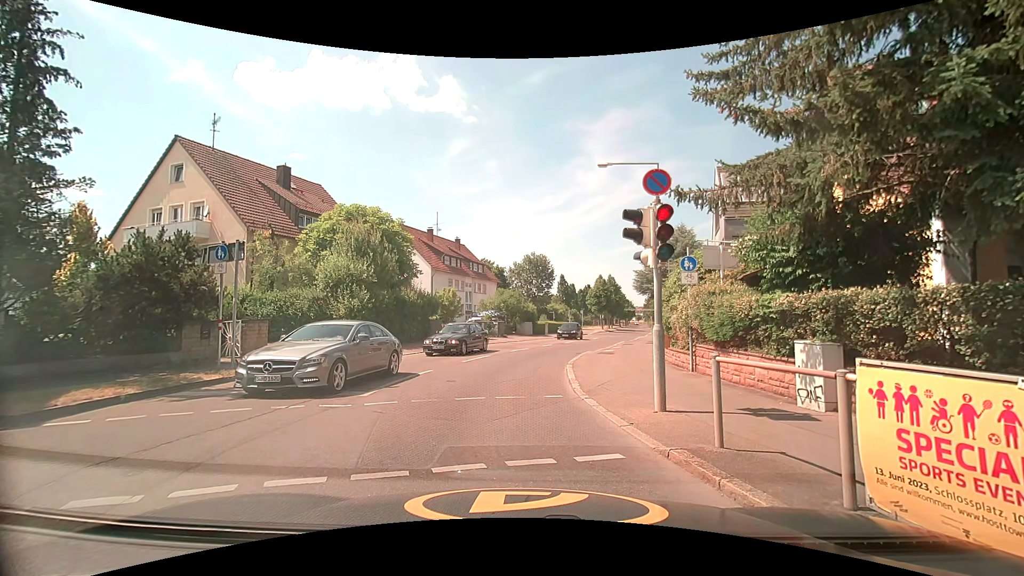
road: tertiary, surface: asphalt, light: Day
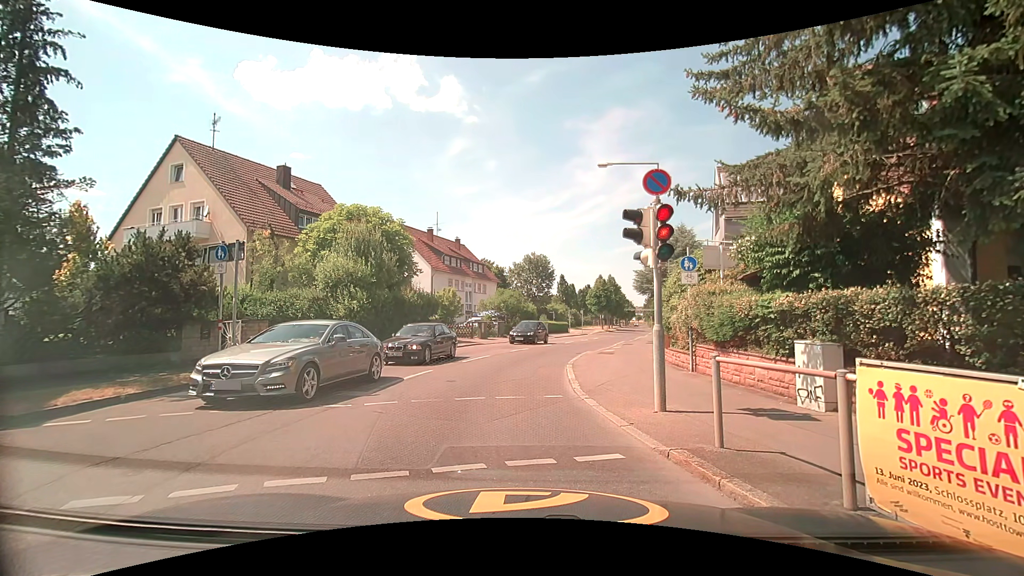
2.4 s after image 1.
(0.0, 0.0) m; 0°
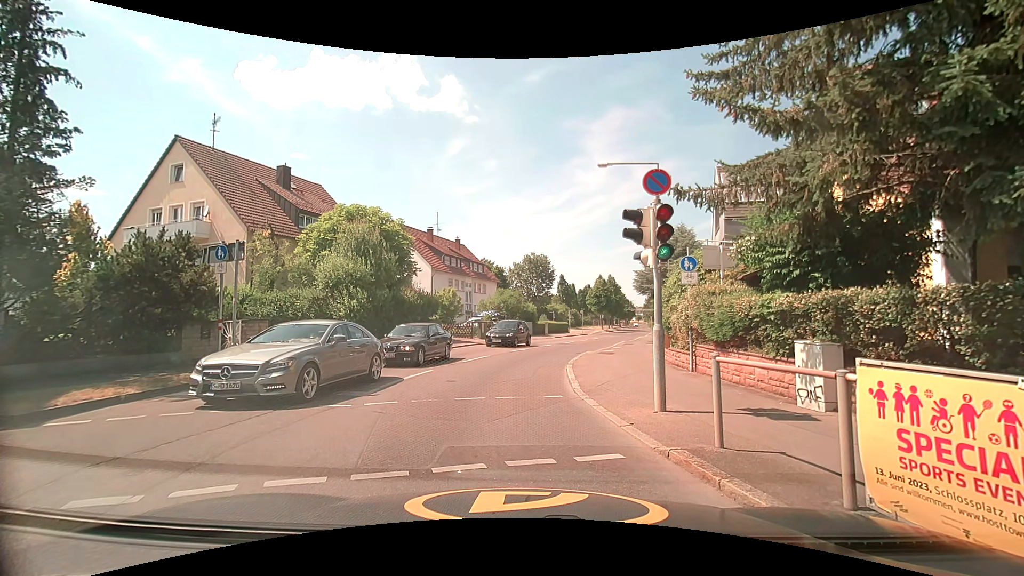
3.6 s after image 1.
(0.0, 0.0) m; 0°
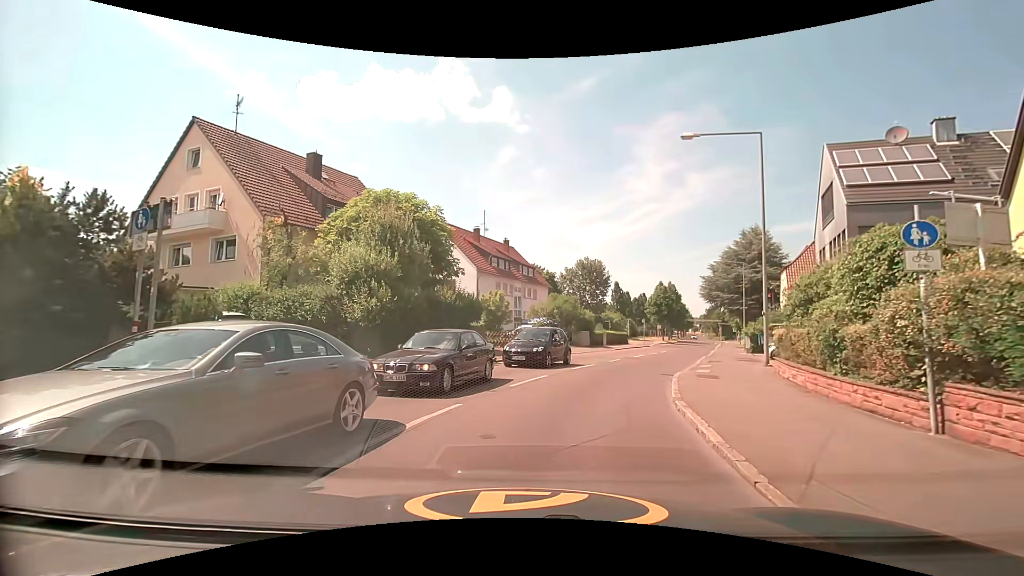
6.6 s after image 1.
(-0.7, +5.6) m; -8°
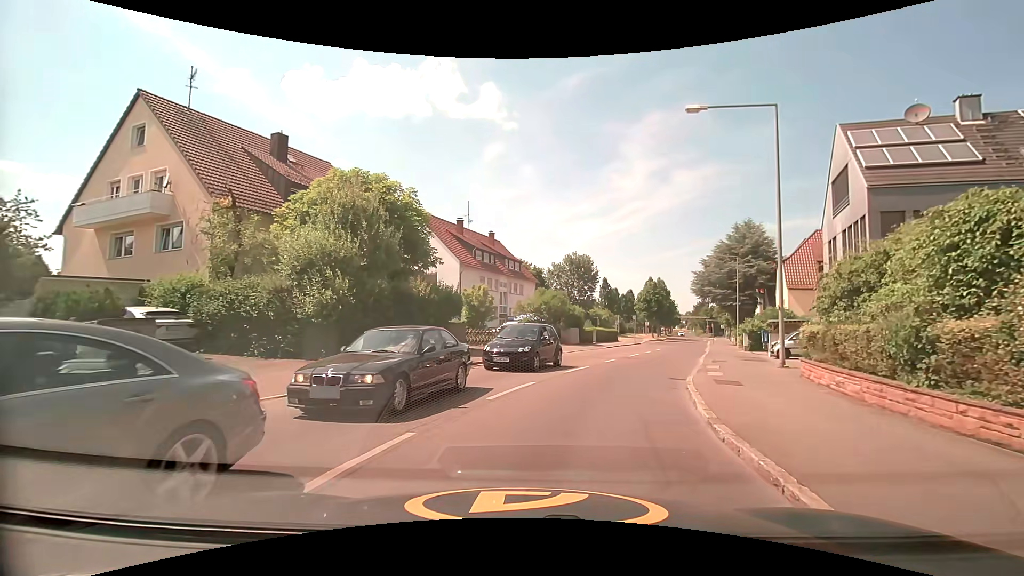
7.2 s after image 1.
(0.0, +2.8) m; +2°
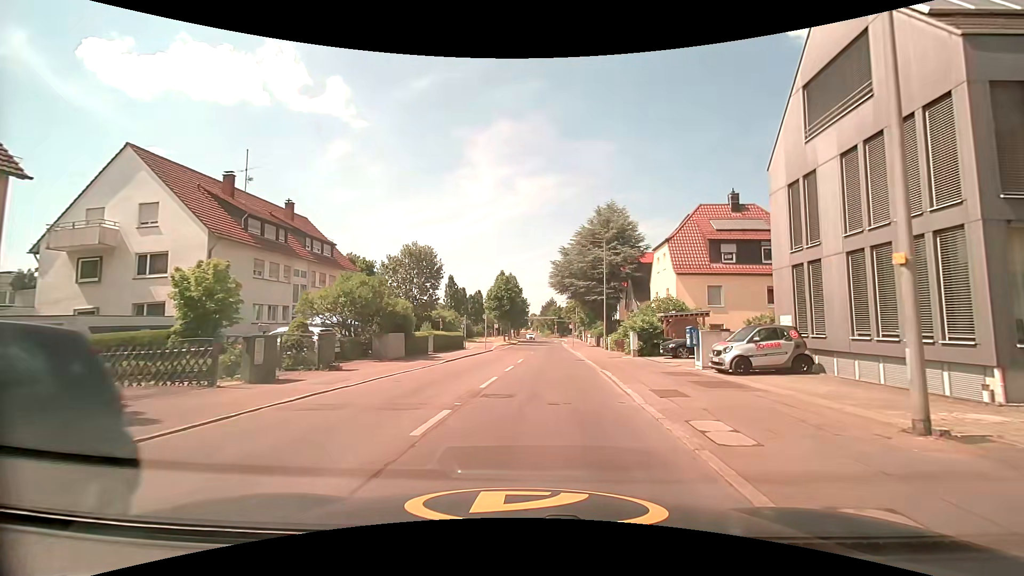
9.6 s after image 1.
(+2.0, +14.4) m; +16°
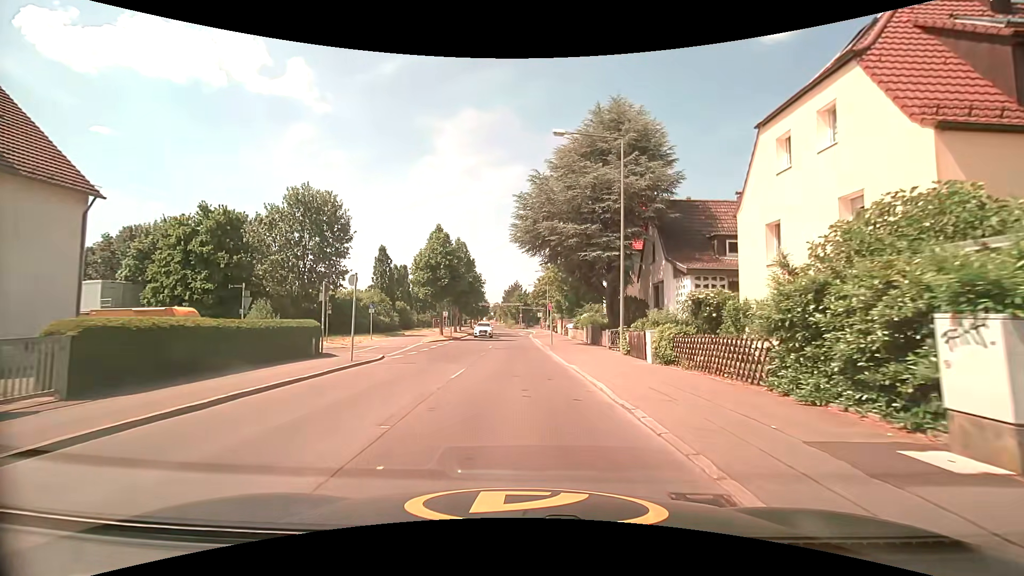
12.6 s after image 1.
(+1.6, +24.5) m; +5°
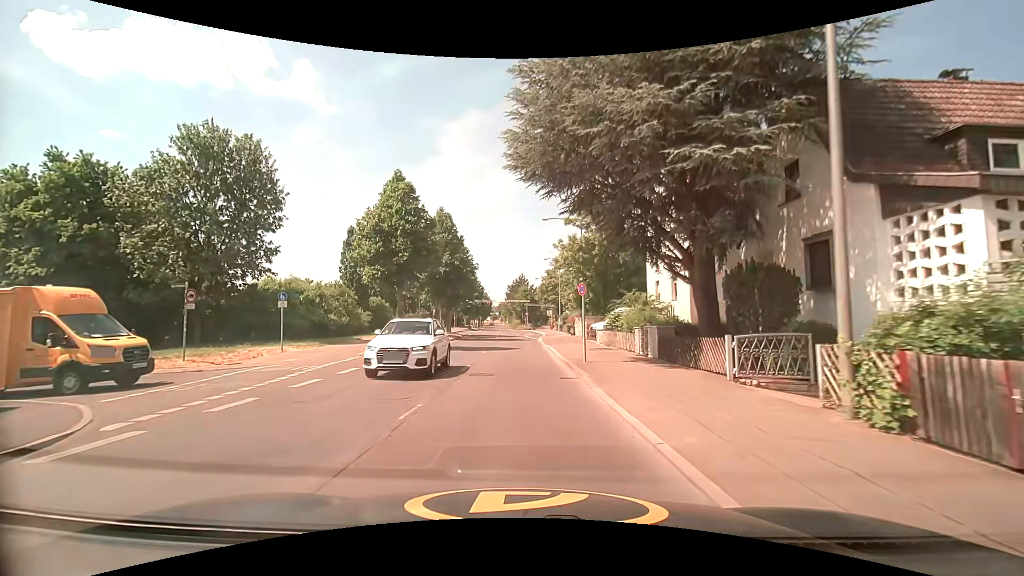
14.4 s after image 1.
(-0.1, +15.8) m; -1°
(0, +10) (0, +20) (0, +30) (-1, +40) (-1, +50) (-1, +60) (-2, +70) (-2, +80) (-3, +90) (-4, +100) m
